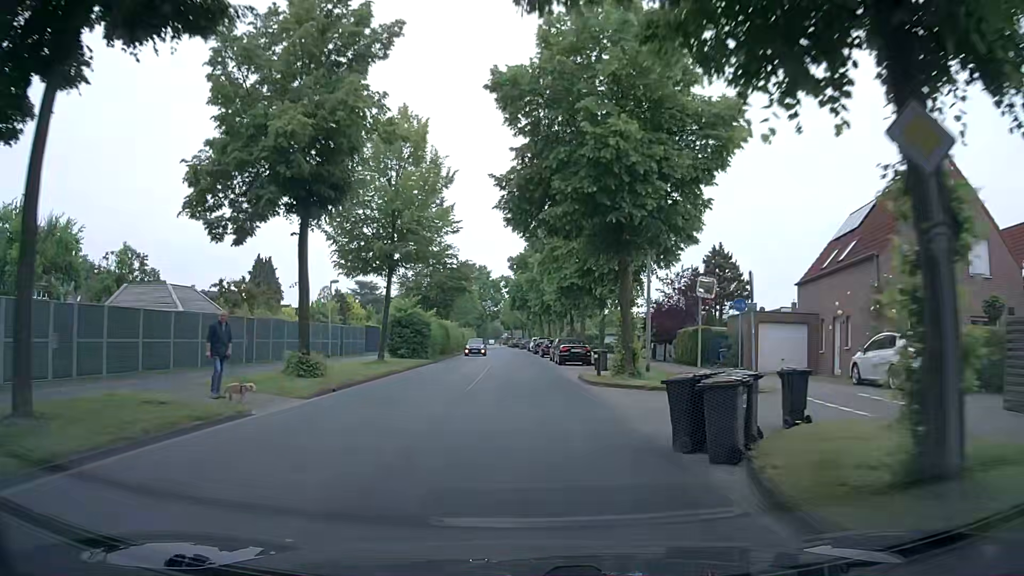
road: tertiary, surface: asphalt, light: Day
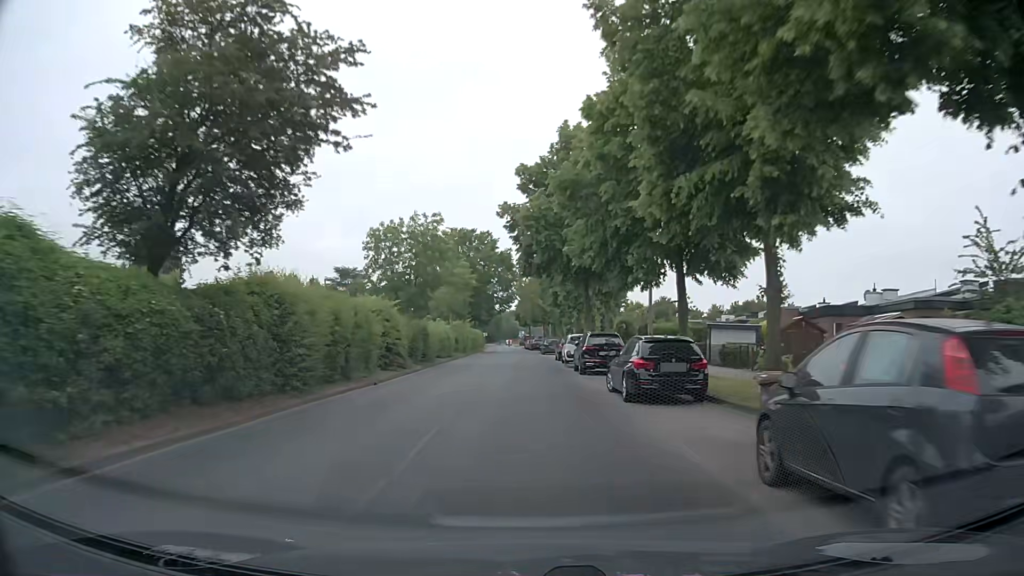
(-1.0, +37.7) m; -3°
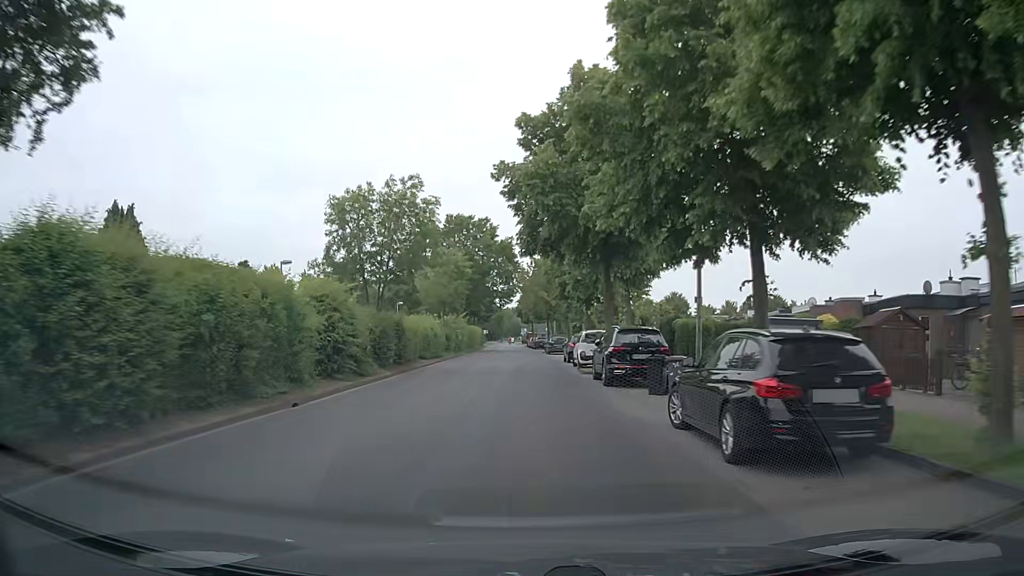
(0.0, +7.6) m; 0°
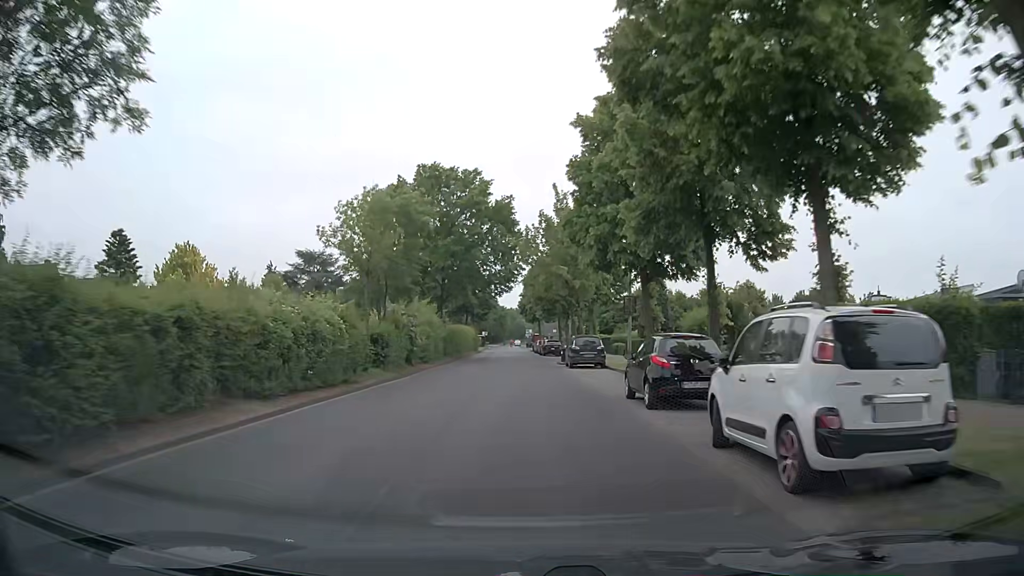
(-0.1, +22.9) m; -1°
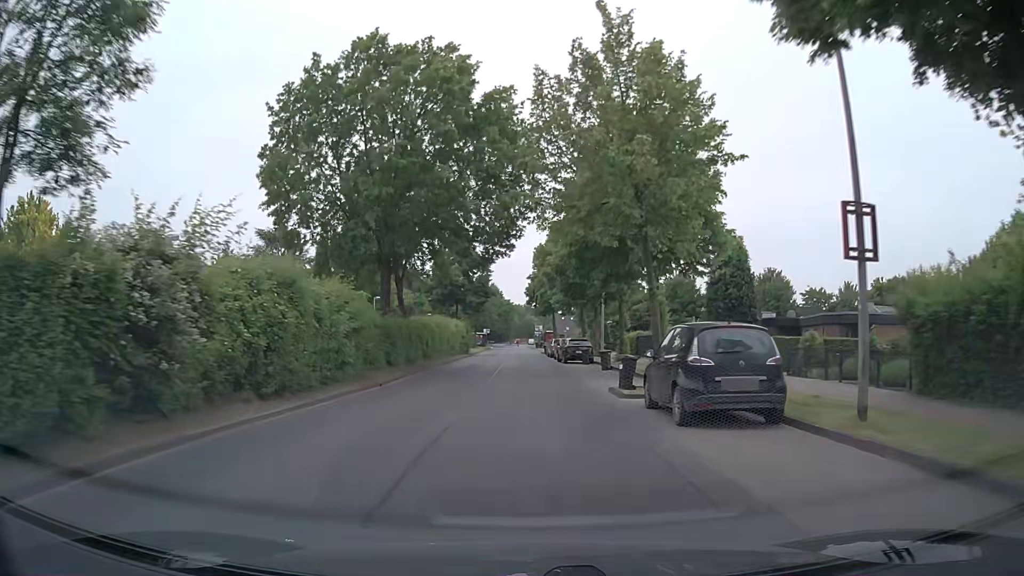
(0.0, +22.9) m; 0°
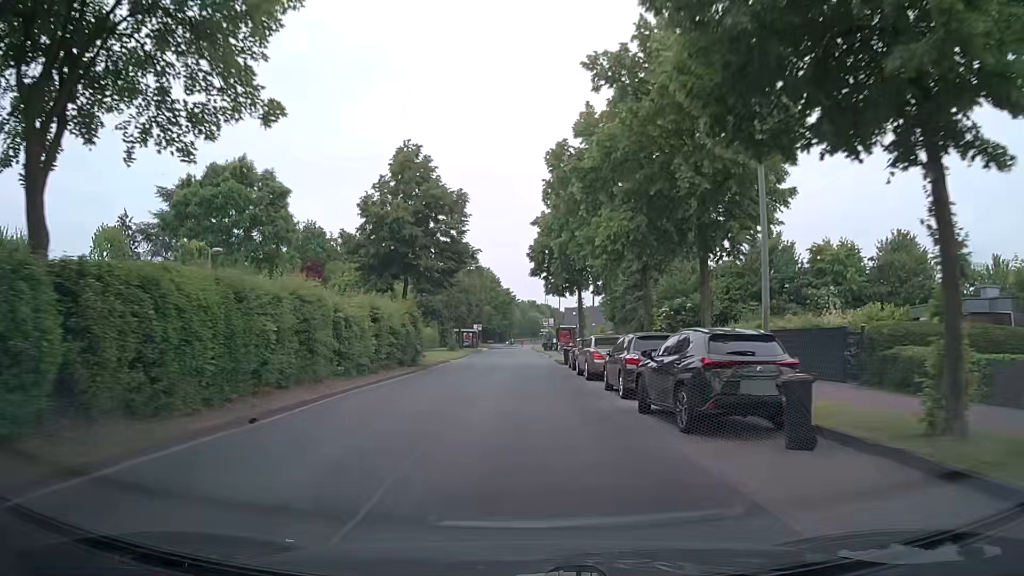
(-0.3, +30.6) m; 0°
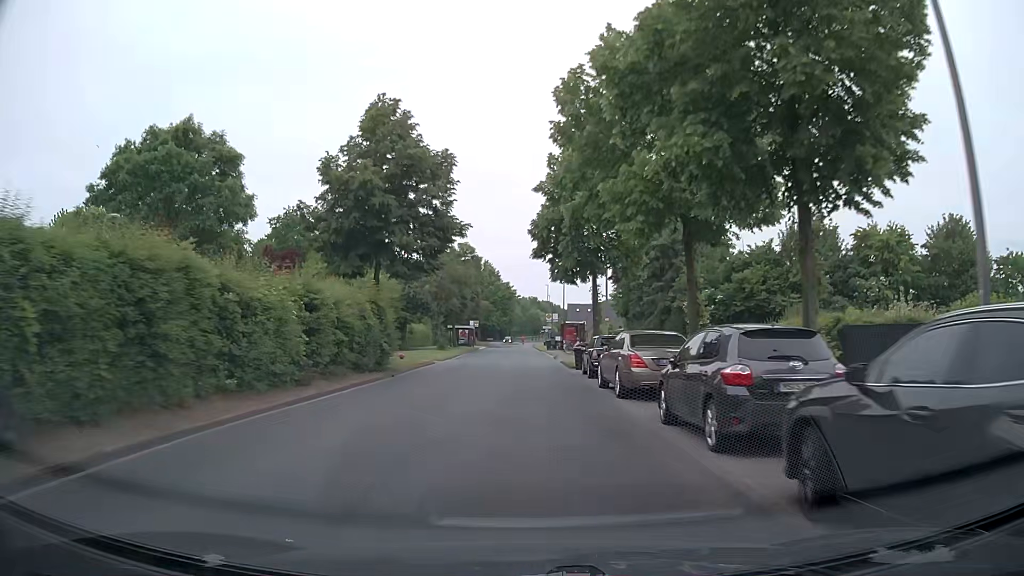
(-0.1, +7.7) m; -1°
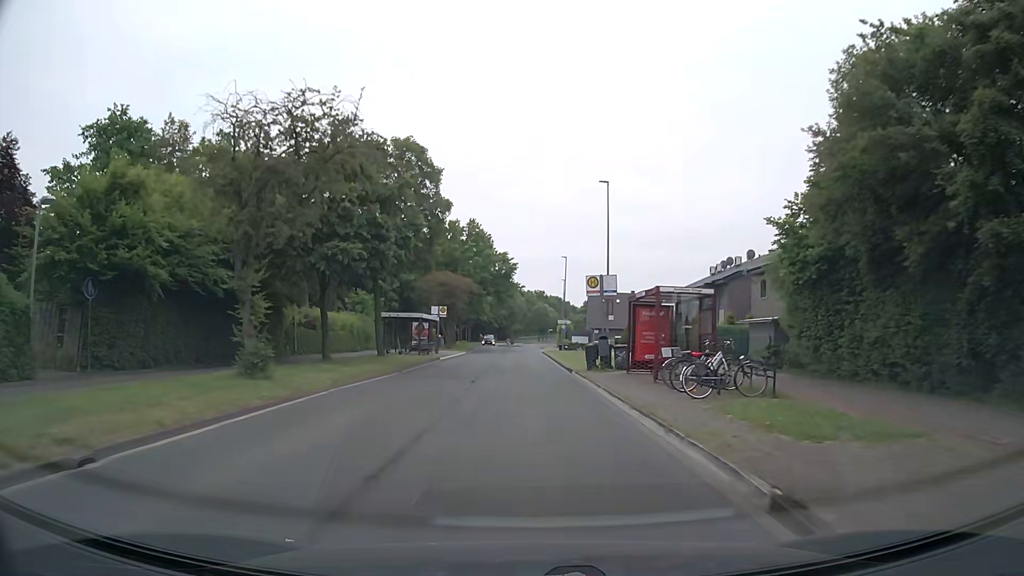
(0.0, +38.4) m; 0°
(0, +10) (0, +20) (0, +30) (0, +40) (0, +50) (0, +60) (0, +70) (0, +80) (0, +90) (+1, +100) m
